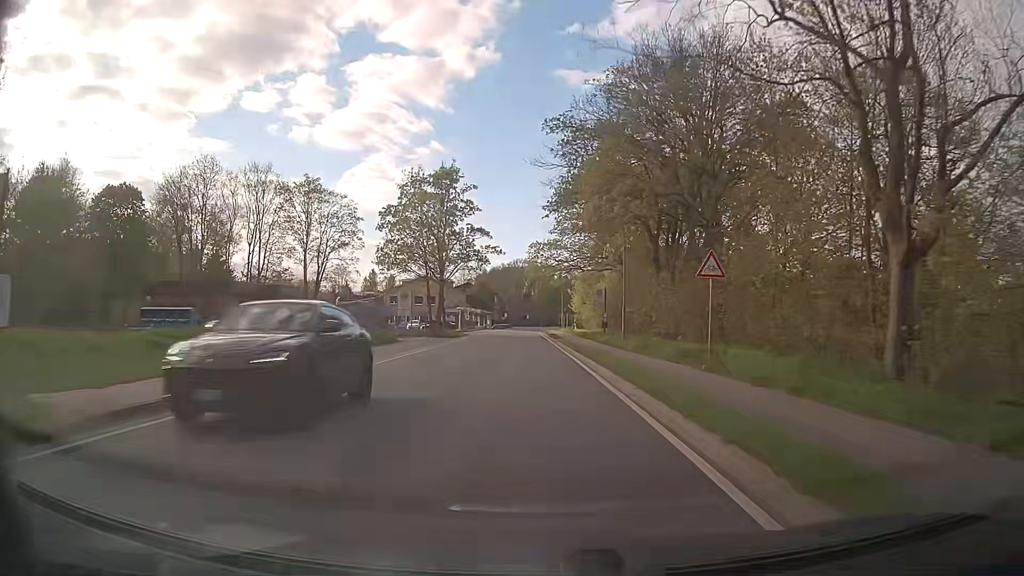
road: tertiary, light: Day
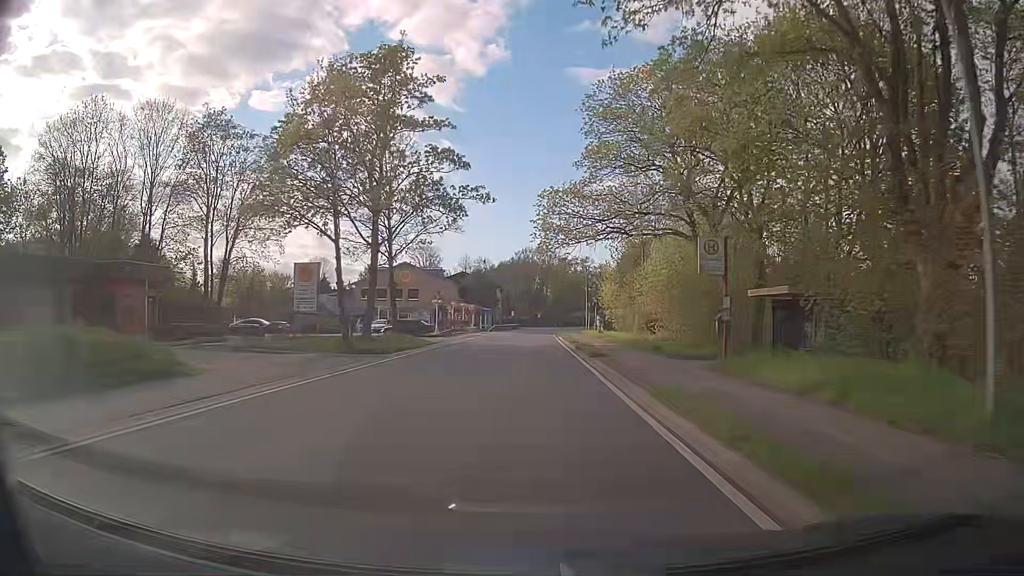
(-0.2, +27.5) m; -1°
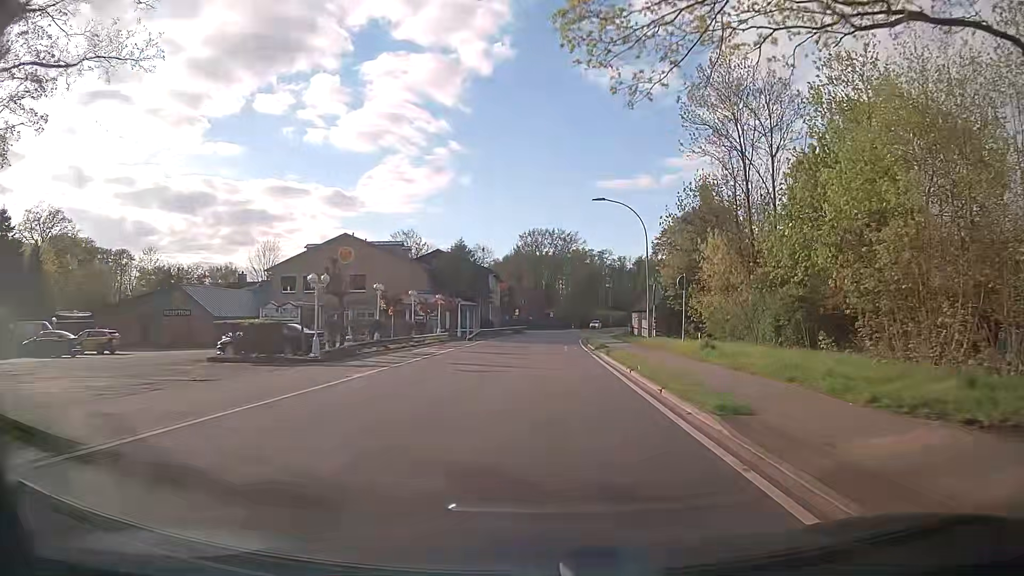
(-0.5, +33.3) m; -1°
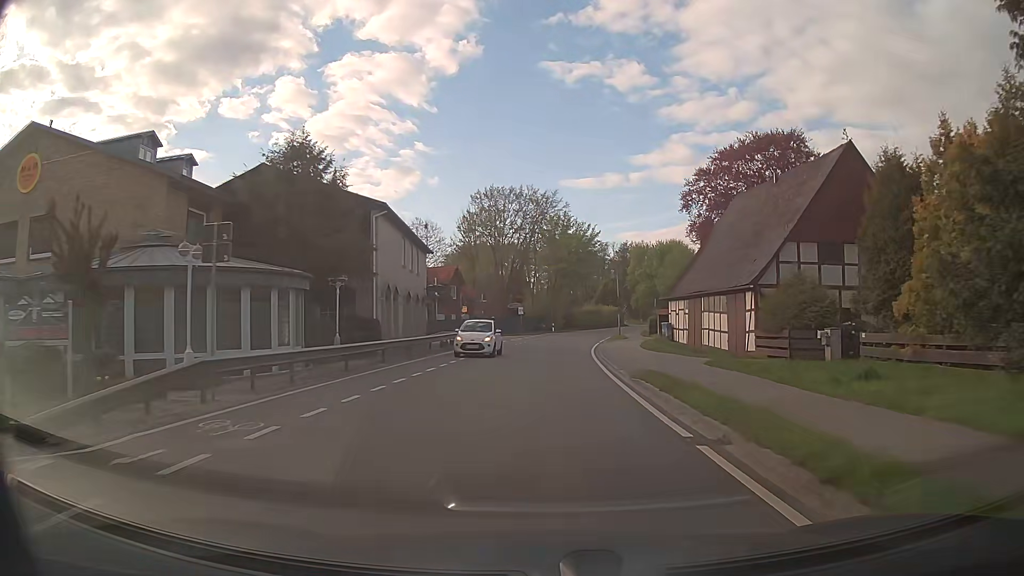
(+0.7, +39.3) m; +3°
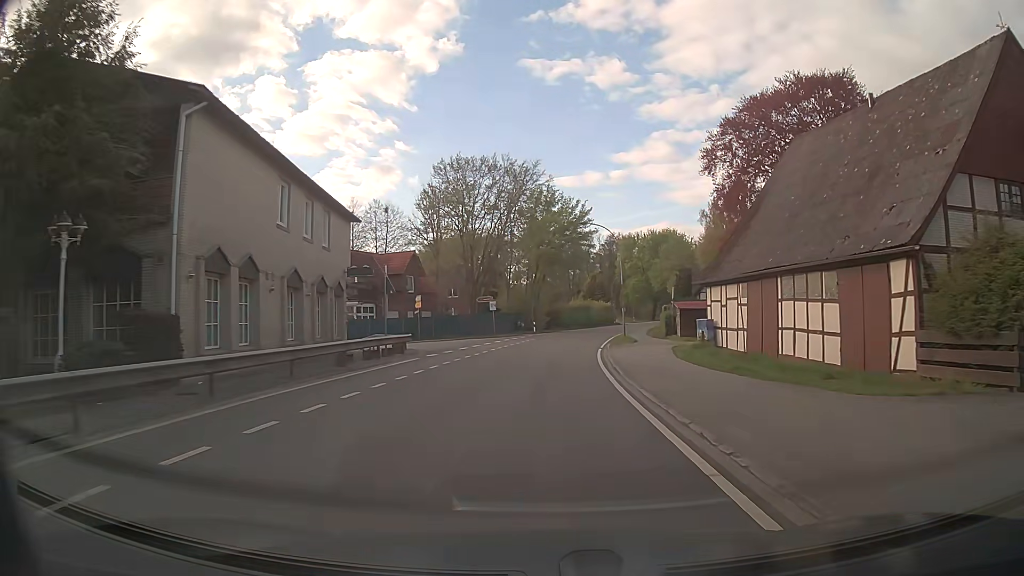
(+0.2, +15.5) m; +2°
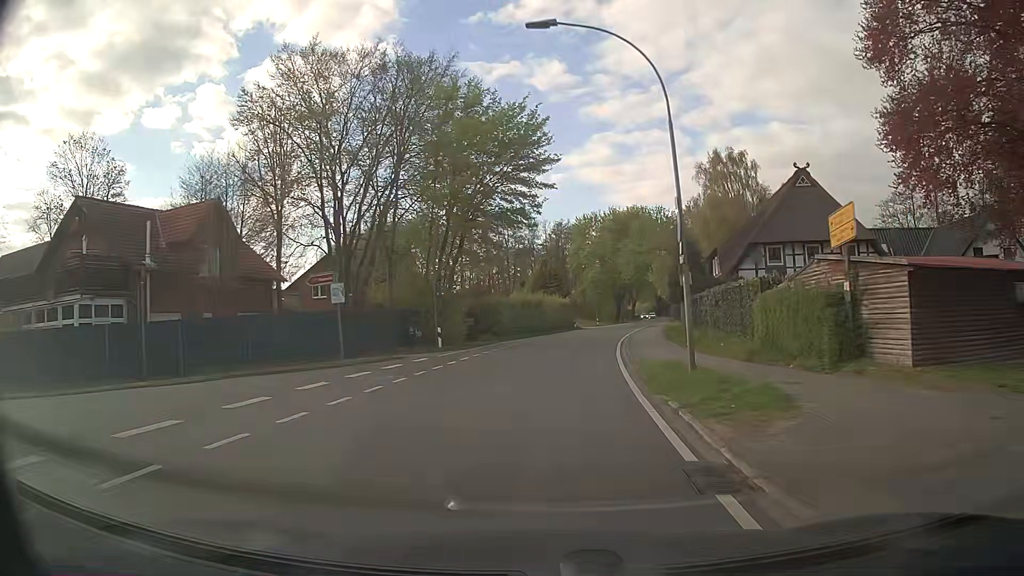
(+1.0, +30.7) m; +5°
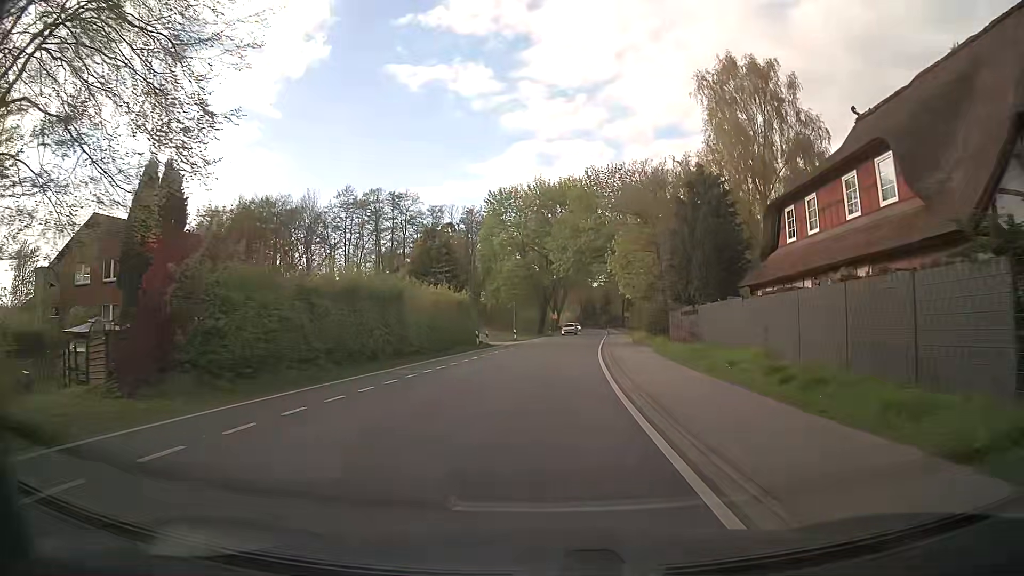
(+1.9, +30.2) m; +7°
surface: asphalt
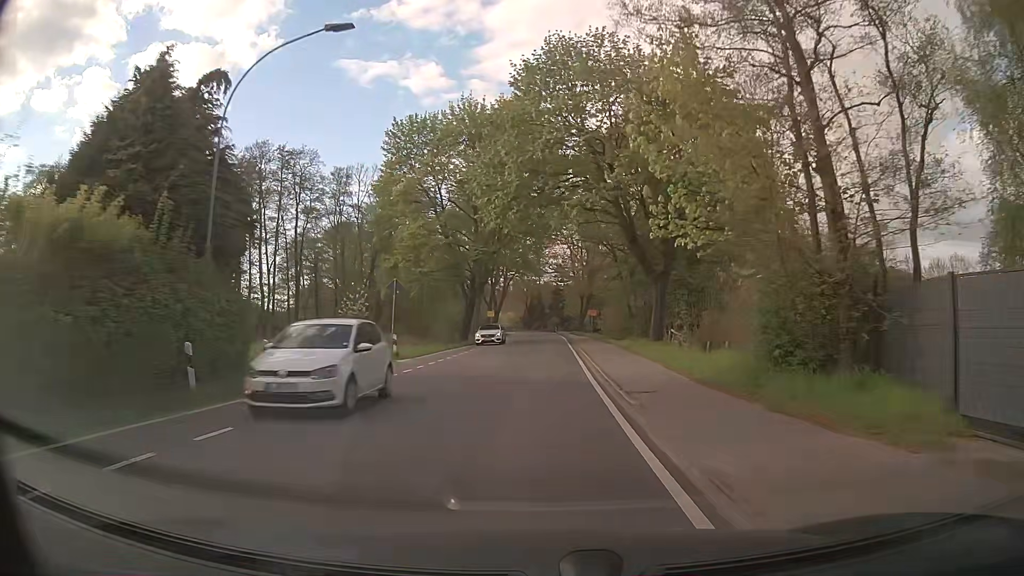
(+1.3, +30.2) m; +4°
(0, +10) (0, +20) (+1, +30) (+1, +40) (+1, +50) (+1, +60) (+2, +70) (+2, +80) (+2, +90) (+2, +100) m
